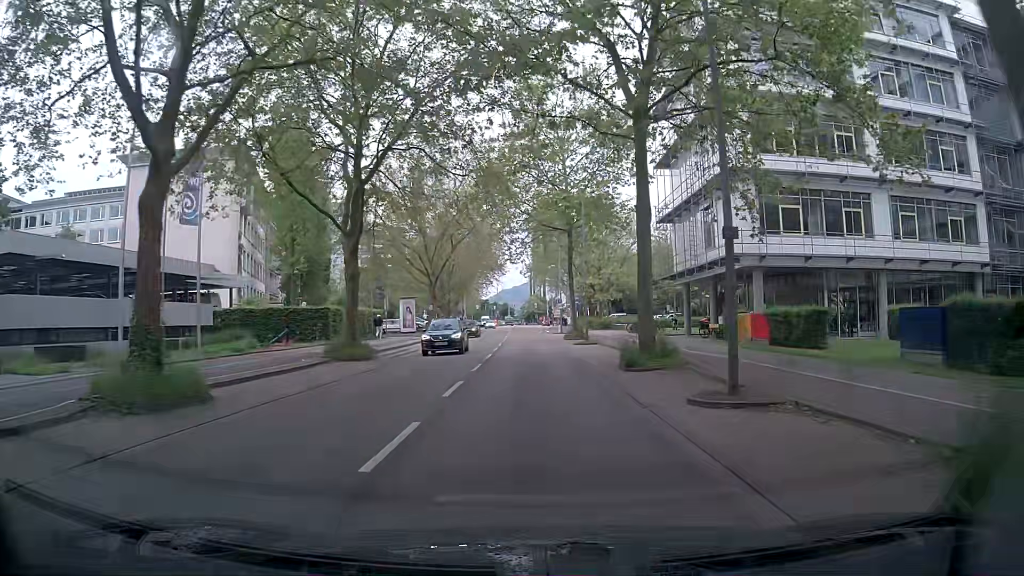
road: secondary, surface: asphalt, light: Day
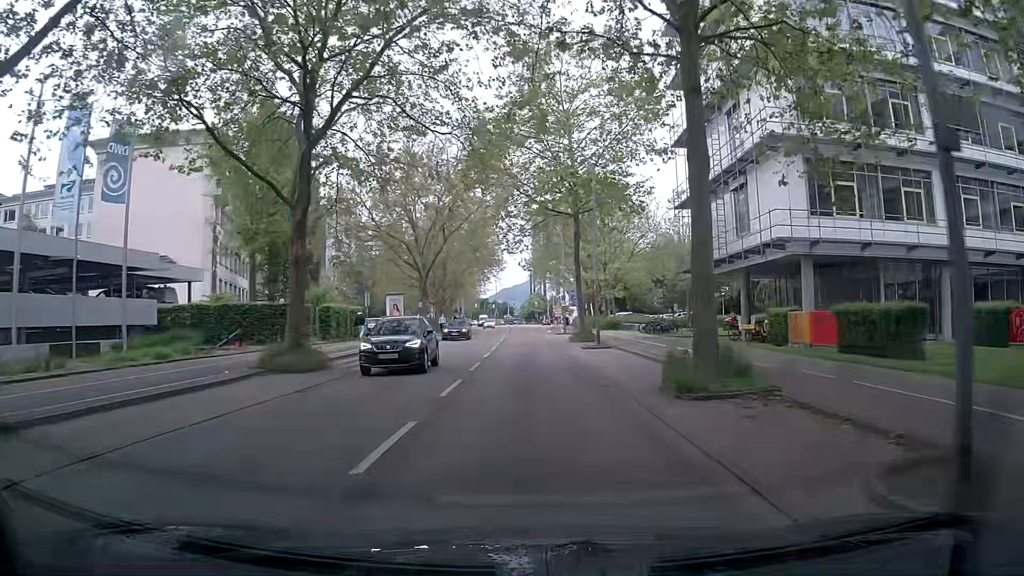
(+0.1, +6.2) m; +2°
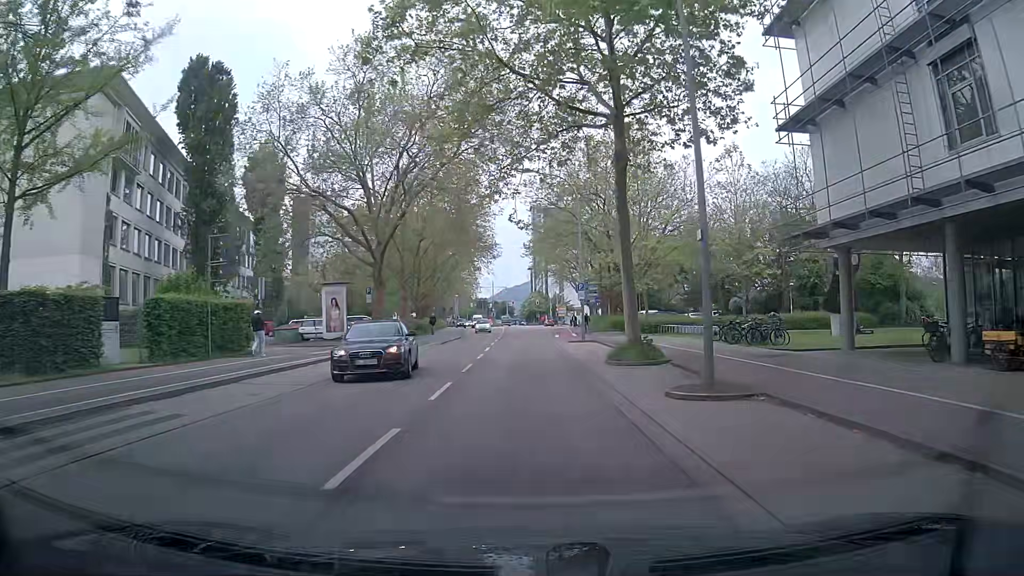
(-0.5, +18.7) m; -2°
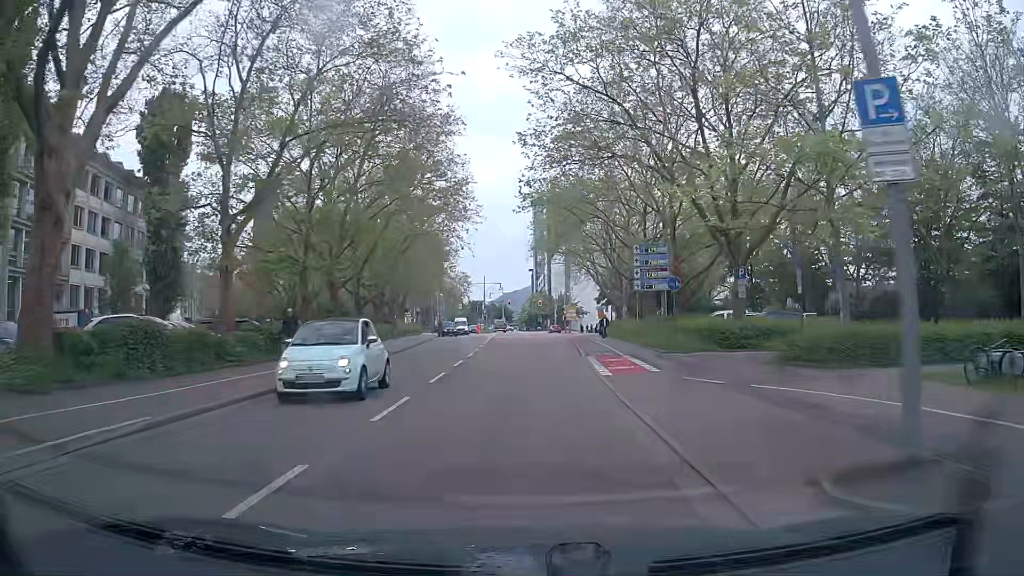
(+0.1, +32.3) m; 0°
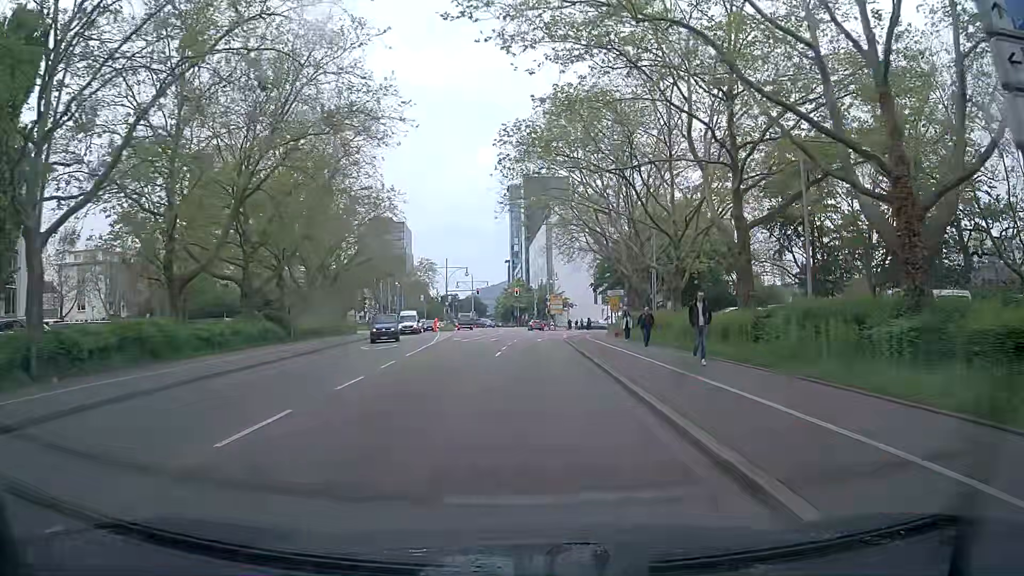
(+0.4, +26.5) m; +2°
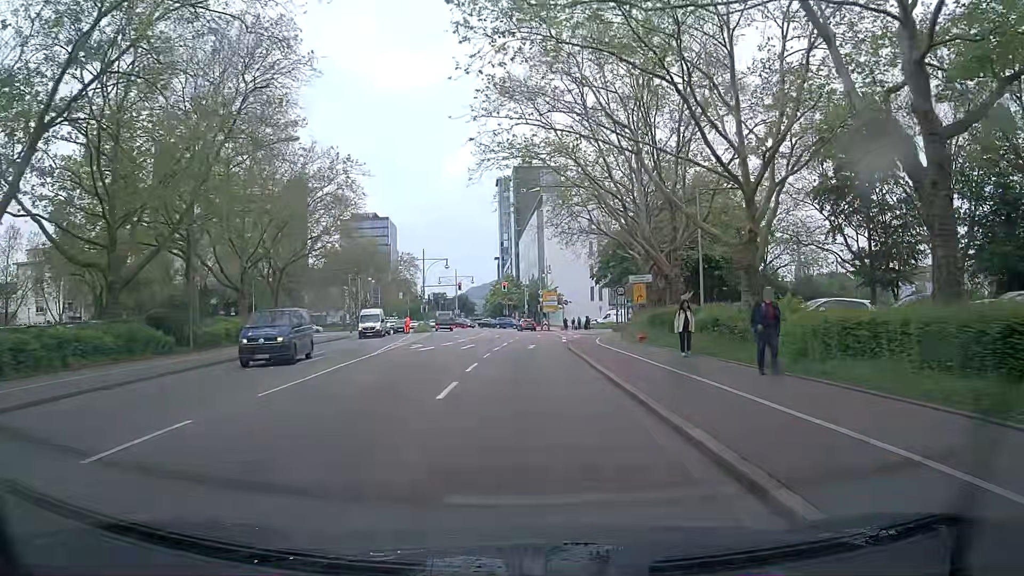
(+0.2, +13.2) m; +1°
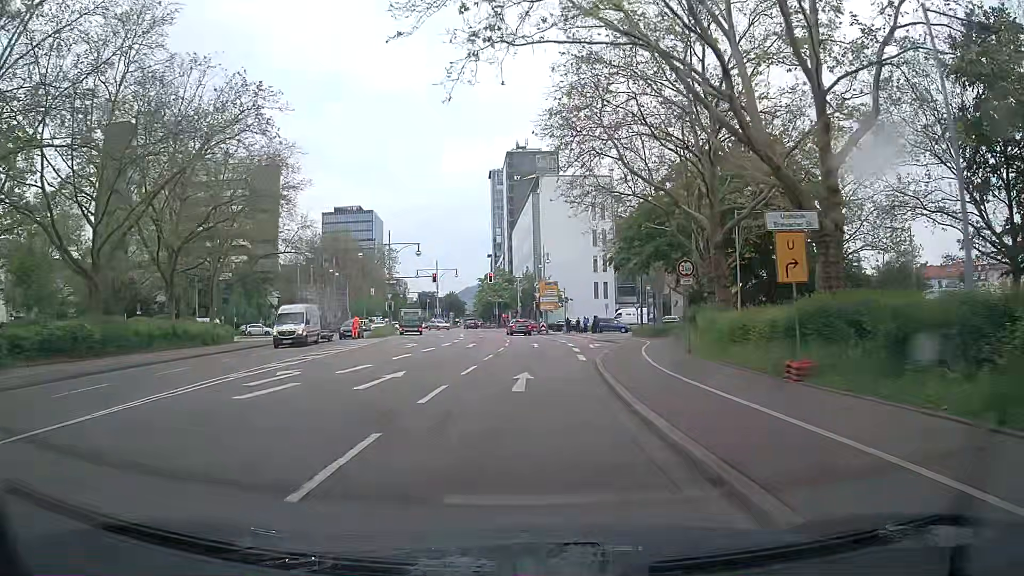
(+0.2, +18.3) m; +1°
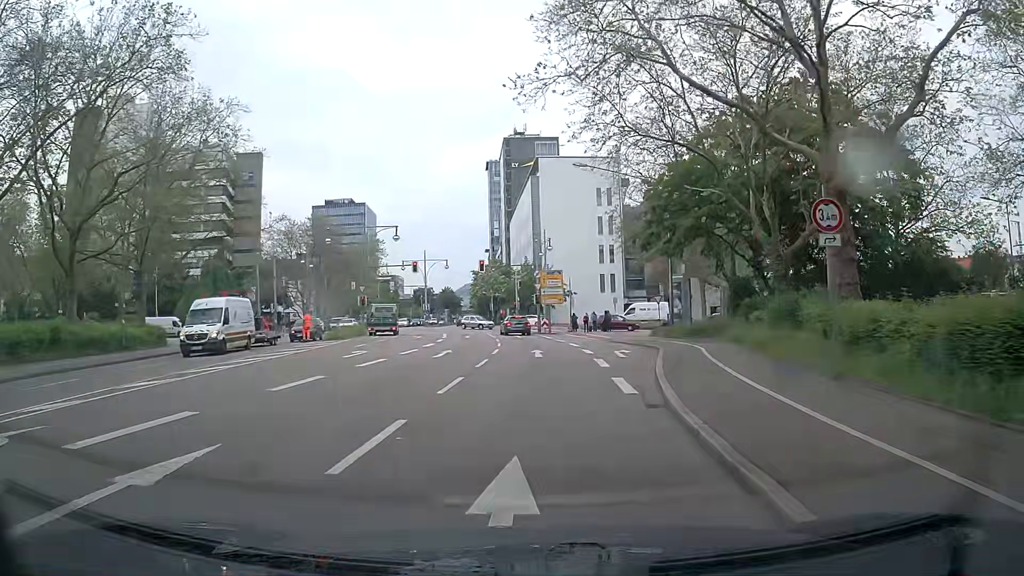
(0.0, +11.0) m; -1°
(0, +10) (+2, +20) (+4, +30) (+4, +40) (+5, +50) (+10, +58) (+20, +60) (+29, +56) (+34, +47) (+37, +38) m
